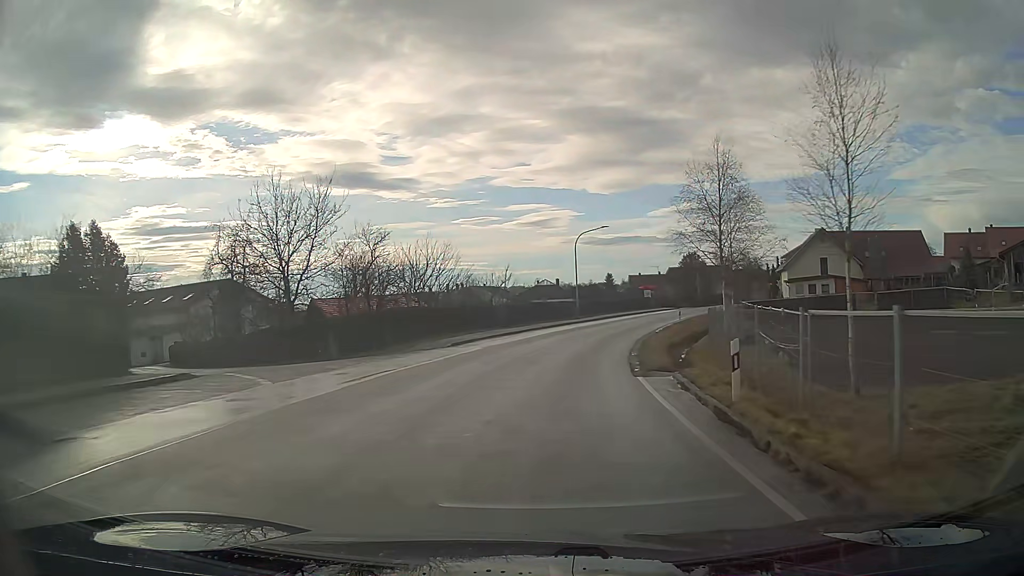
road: secondary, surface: asphalt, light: Day
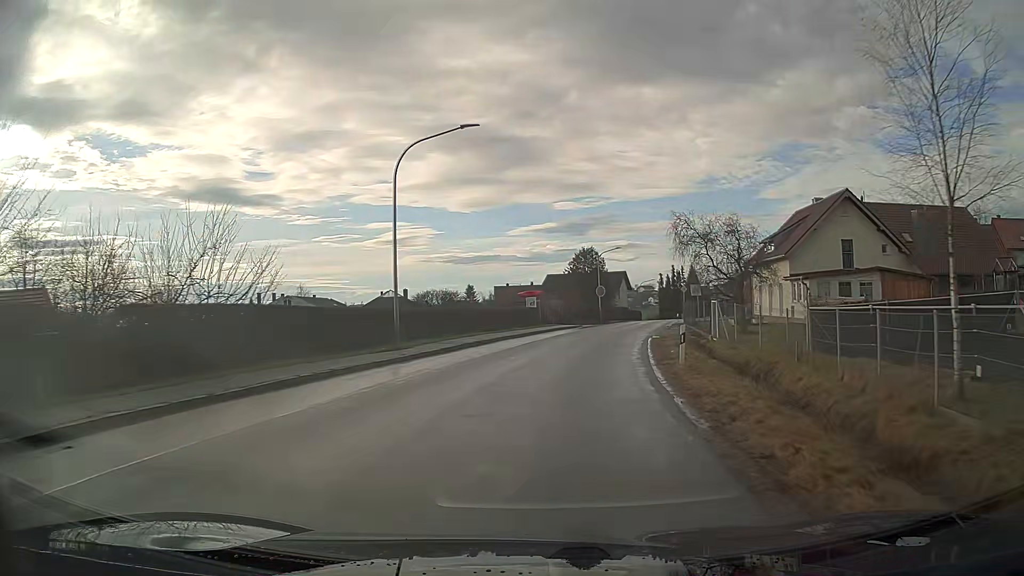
(+4.0, +31.4) m; +14°
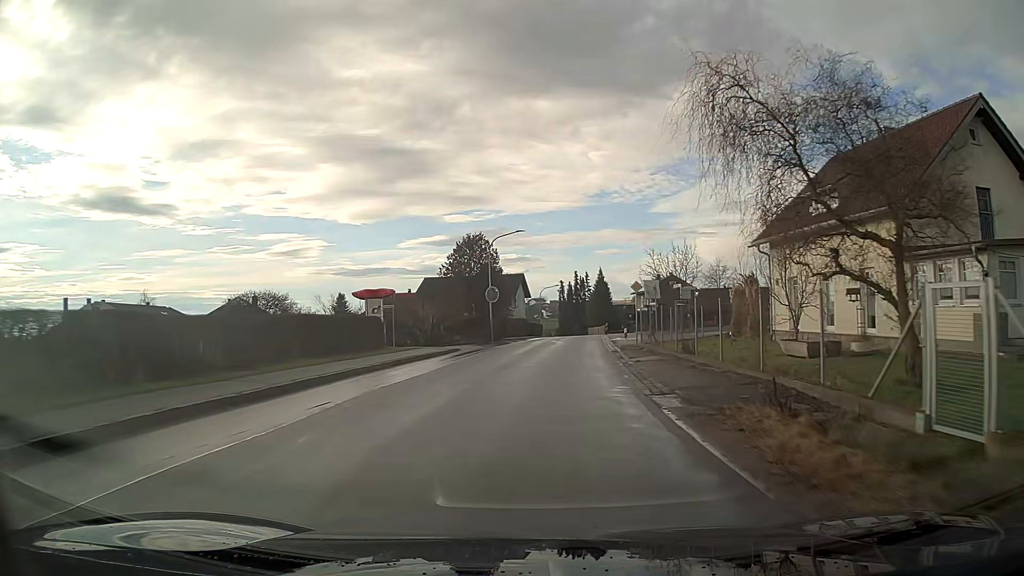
(+1.9, +23.2) m; +9°
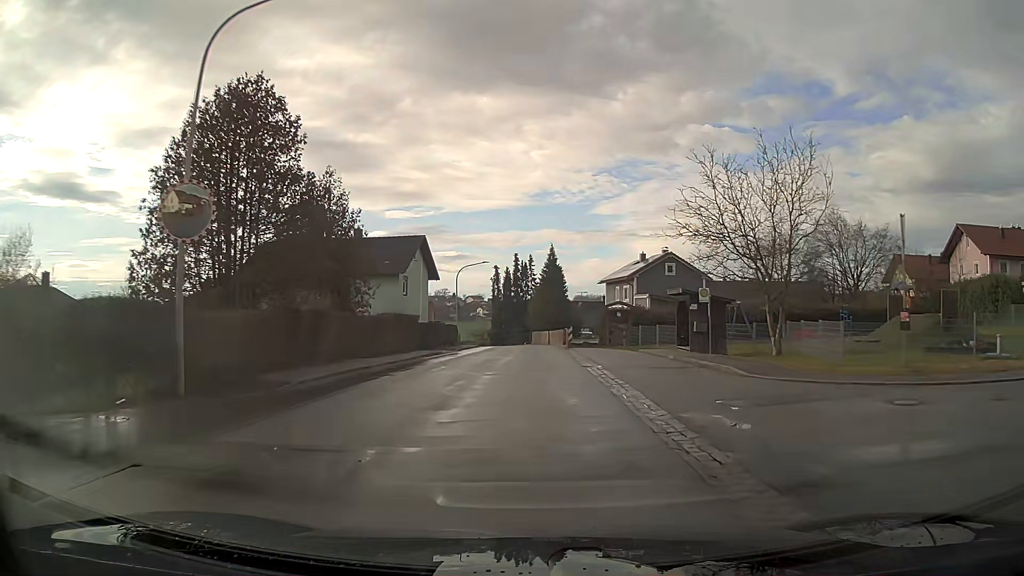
(+1.8, +37.4) m; +4°
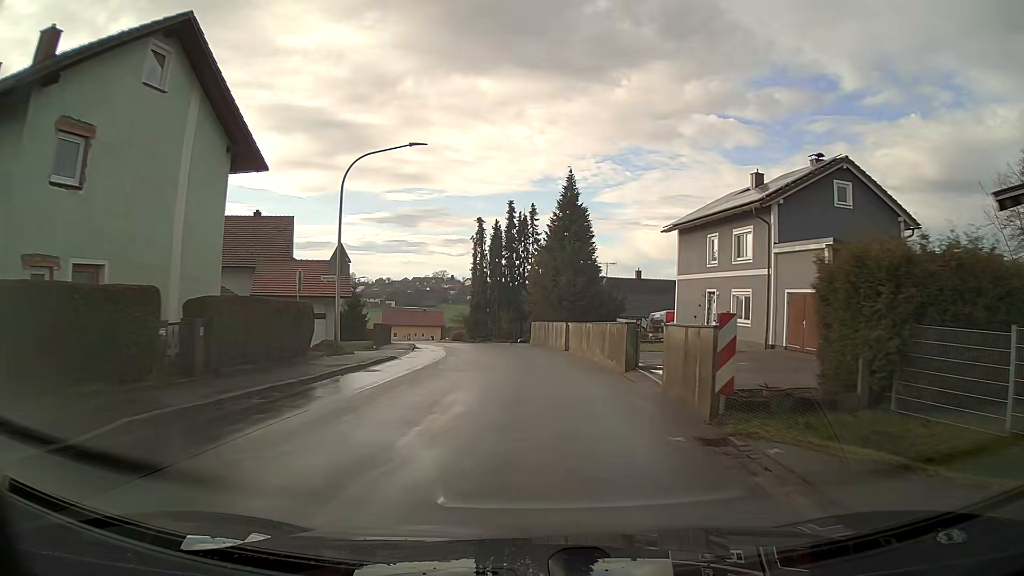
(0.0, +36.4) m; 0°
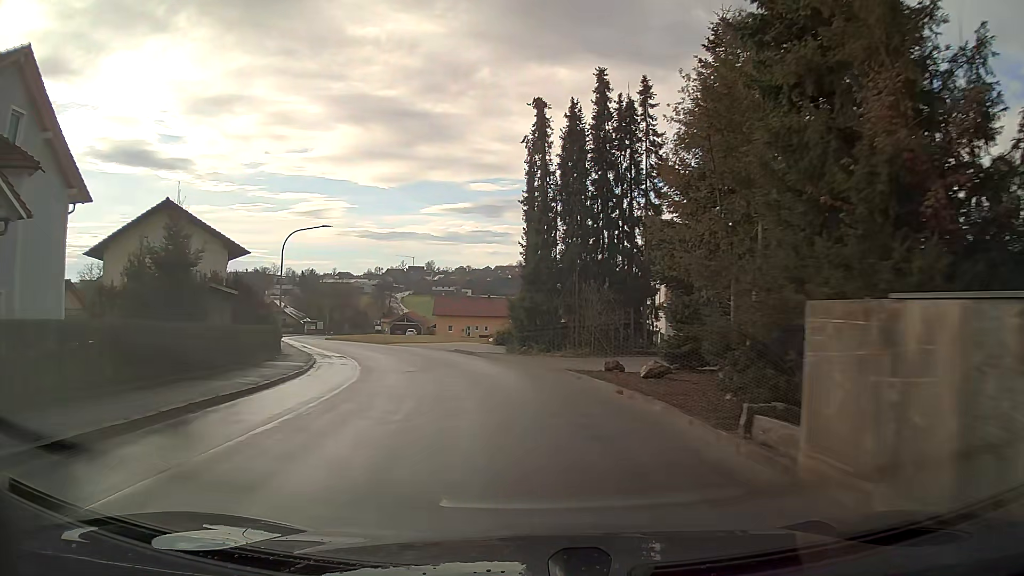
(-1.8, +35.9) m; -9°
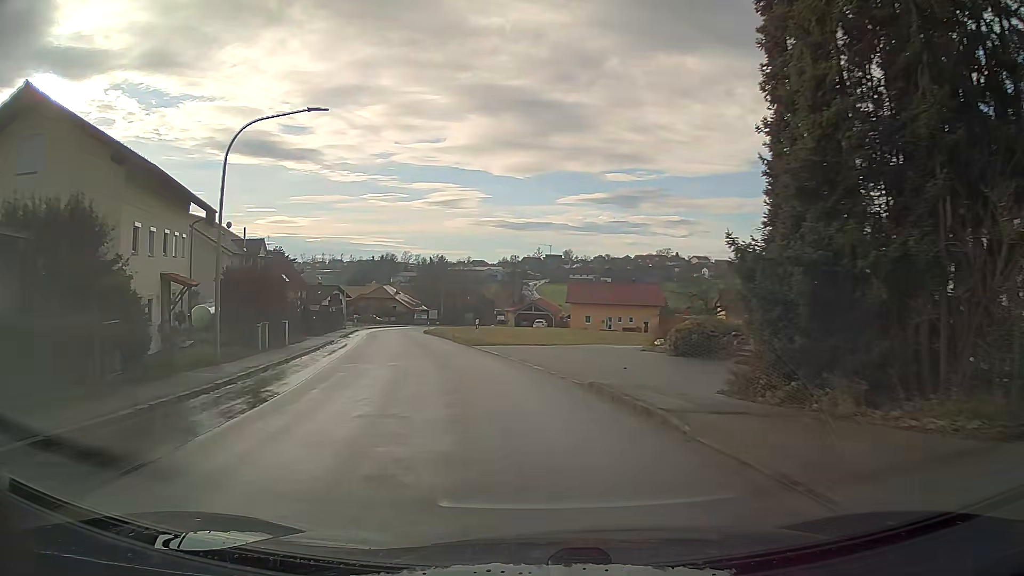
(-2.2, +21.5) m; -12°
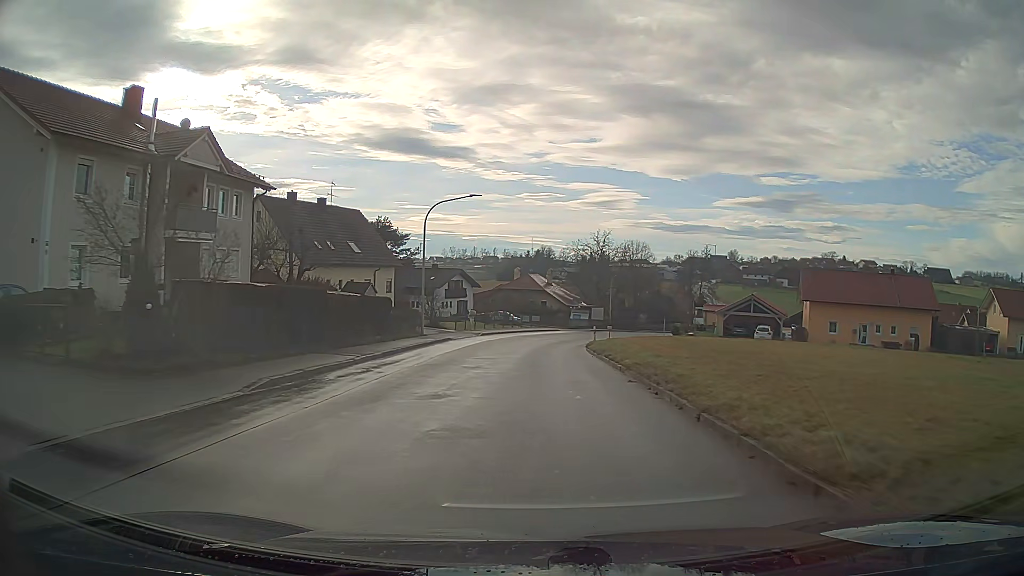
(-5.1, +36.6) m; -11°
(0, +10) (0, +20) (+1, +30) (+2, +40) (+4, +50) (+6, +59) (+10, +69) (+14, +78) (+18, +87) (+23, +96) m
